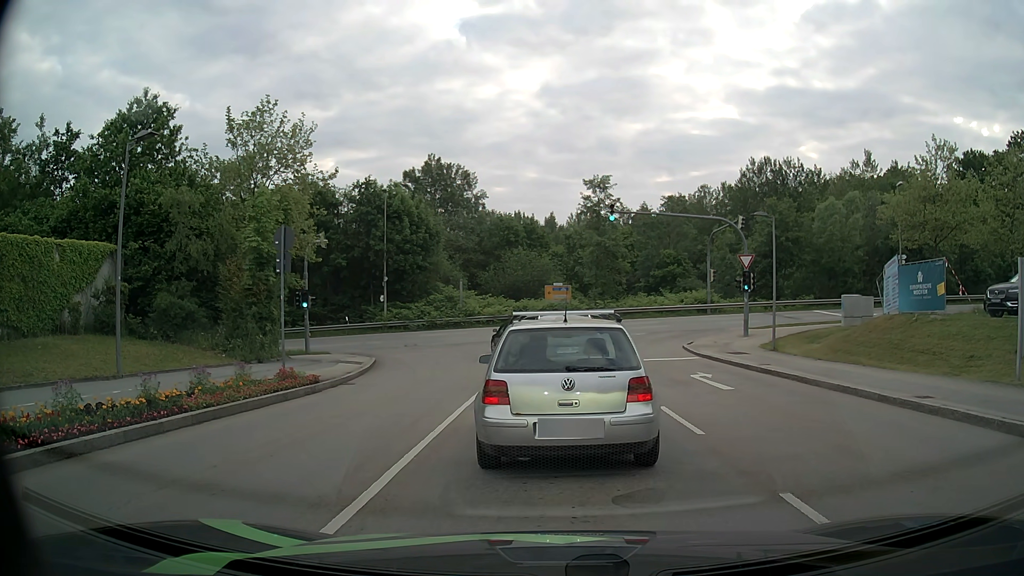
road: secondary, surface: asphalt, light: Day
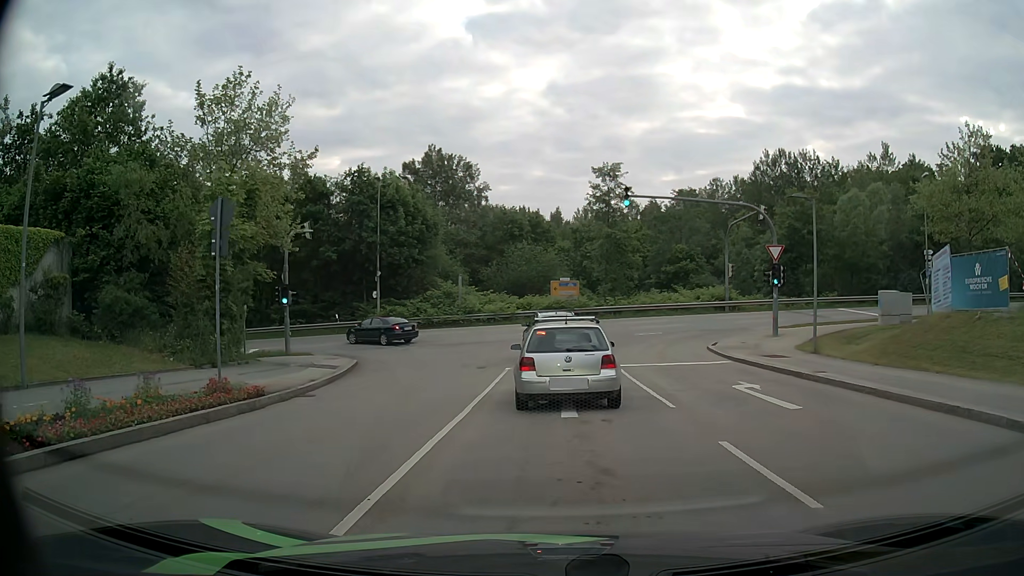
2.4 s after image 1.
(0.0, +3.8) m; -1°
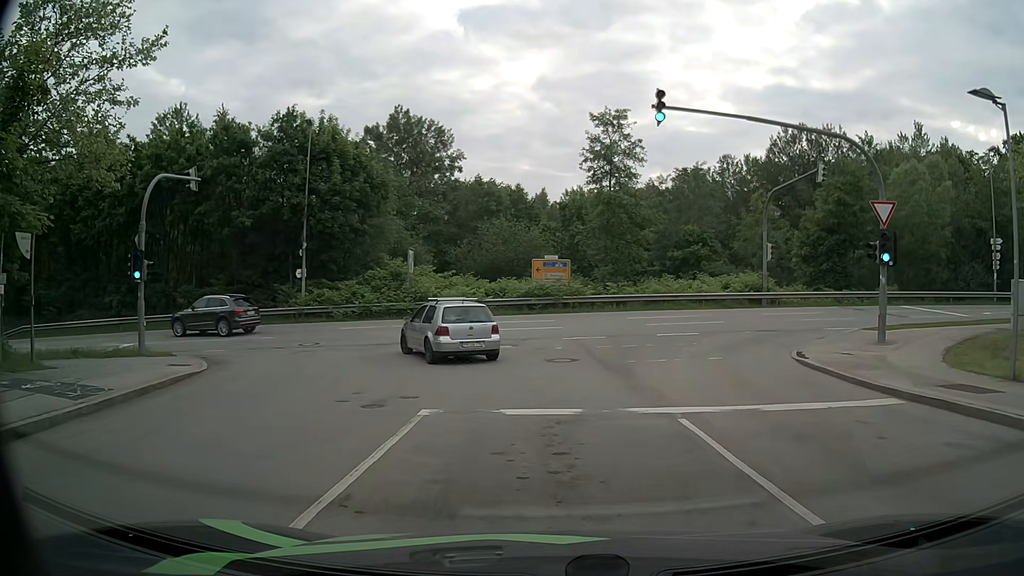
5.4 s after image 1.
(+0.4, +11.7) m; +3°
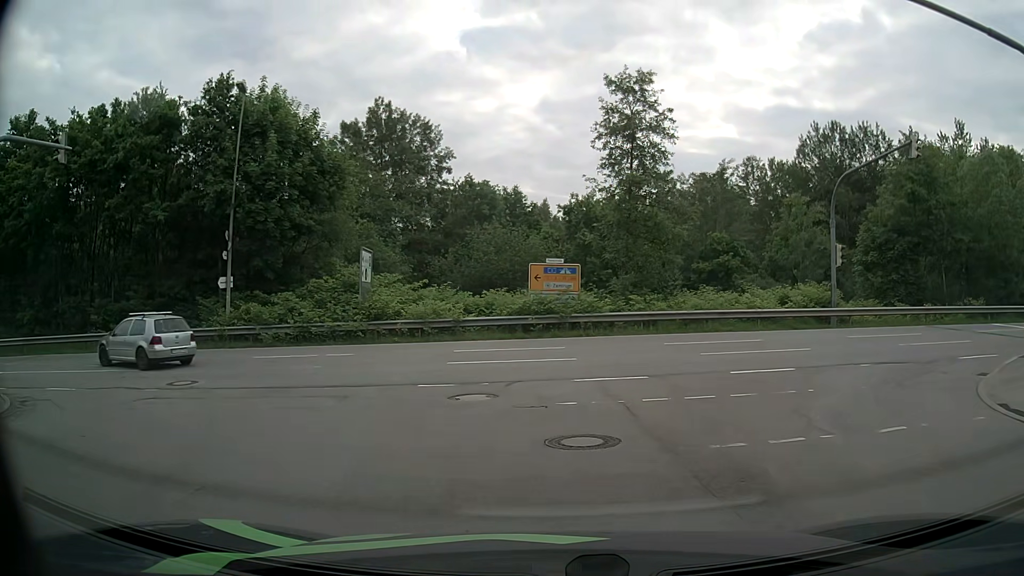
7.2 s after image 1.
(0.0, +8.8) m; 0°
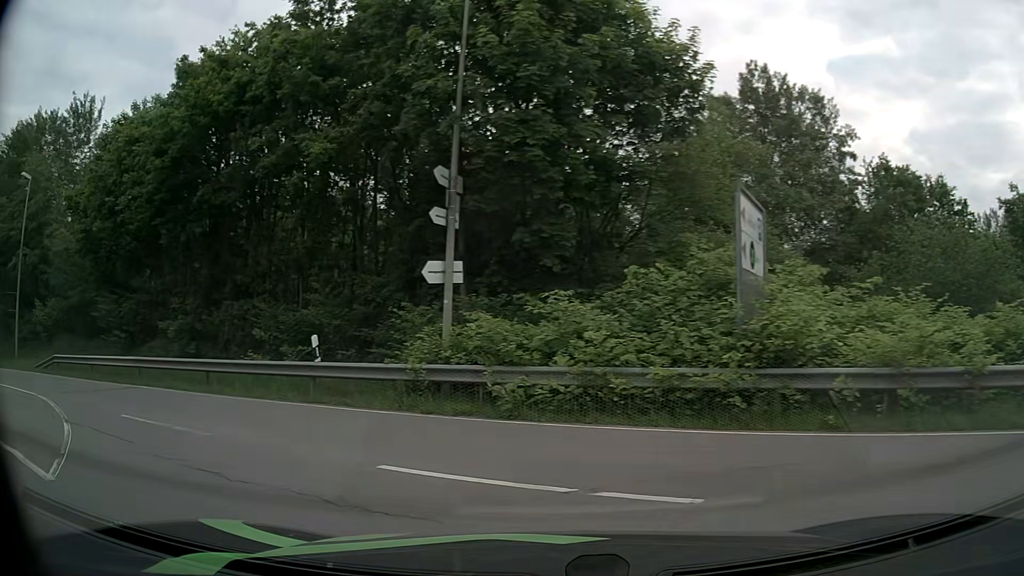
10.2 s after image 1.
(-2.9, +14.1) m; -32°
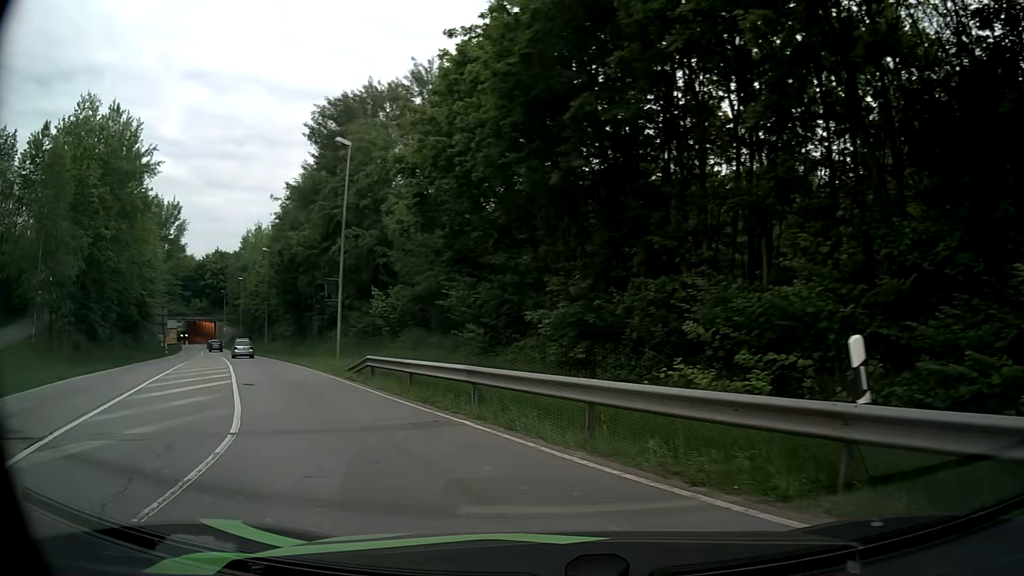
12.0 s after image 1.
(-2.9, +7.8) m; -37°
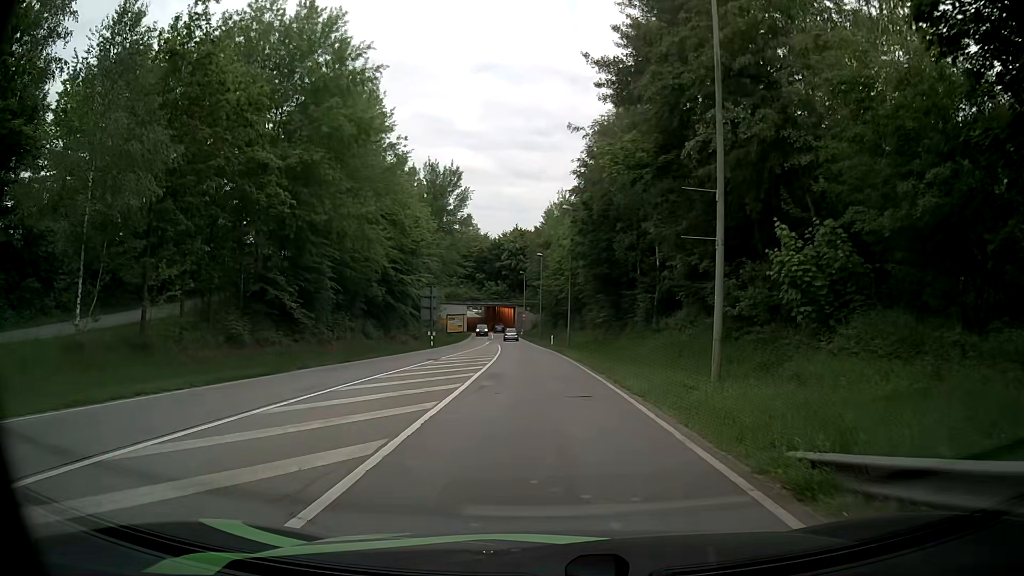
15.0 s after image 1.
(-5.8, +17.1) m; -27°
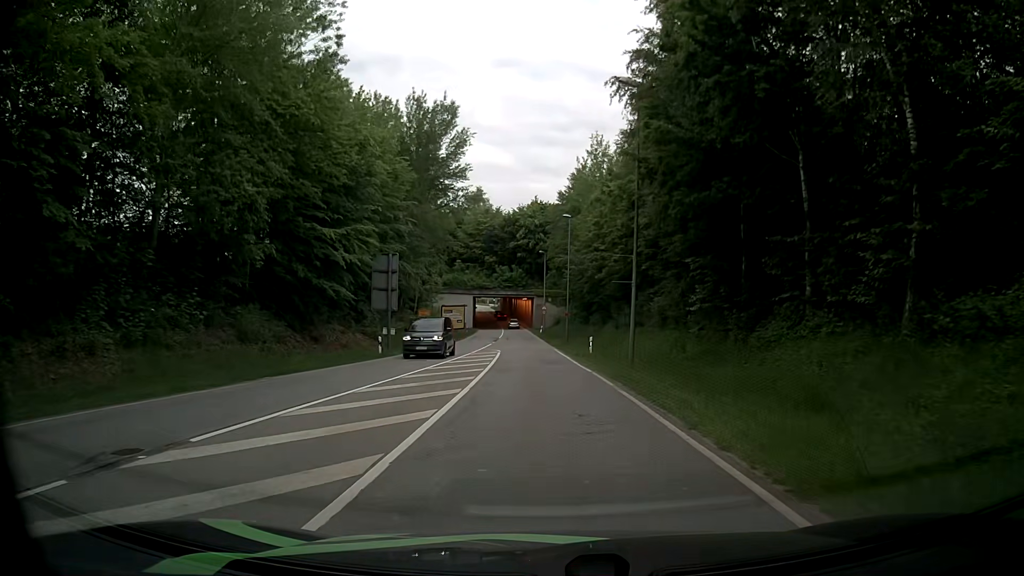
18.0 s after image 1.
(-0.7, +26.0) m; -2°
(0, +10) (0, +20) (-1, +30) (-1, +40) (-1, +50) (-2, +60) (-2, +70) (-3, +80) (-3, +90) (-4, +100) m
